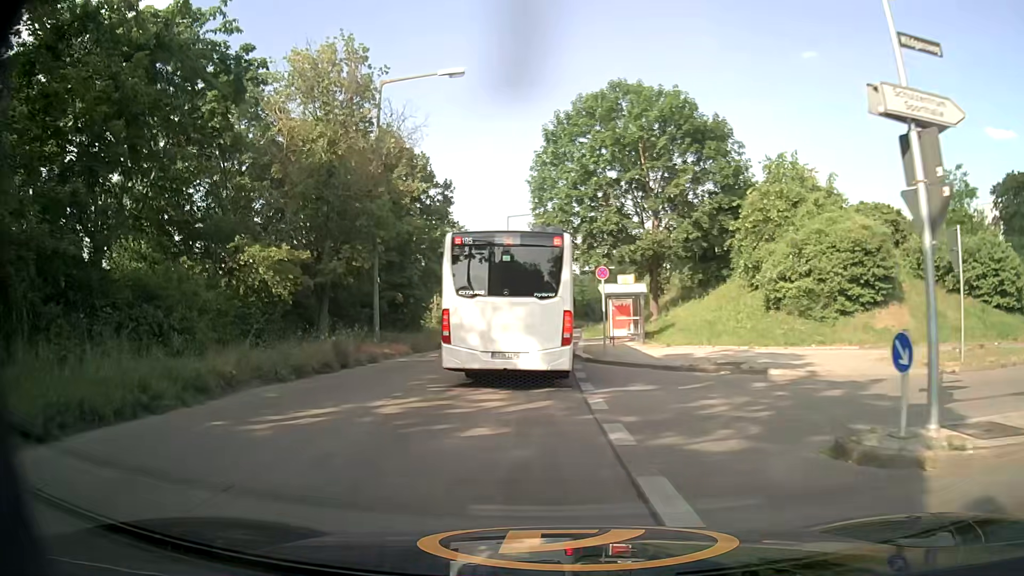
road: tertiary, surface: concrete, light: Day
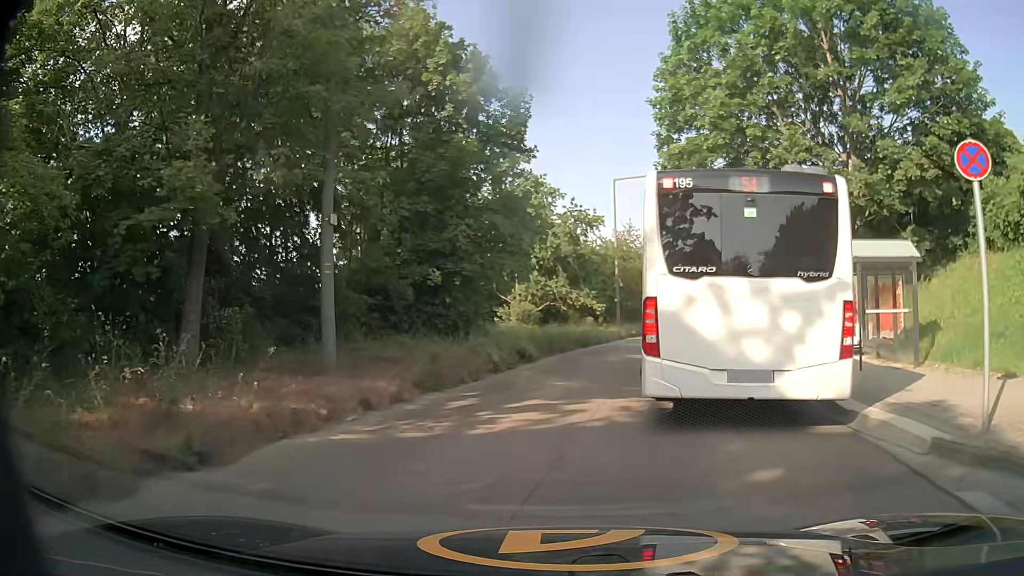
(-1.2, +15.6) m; -8°
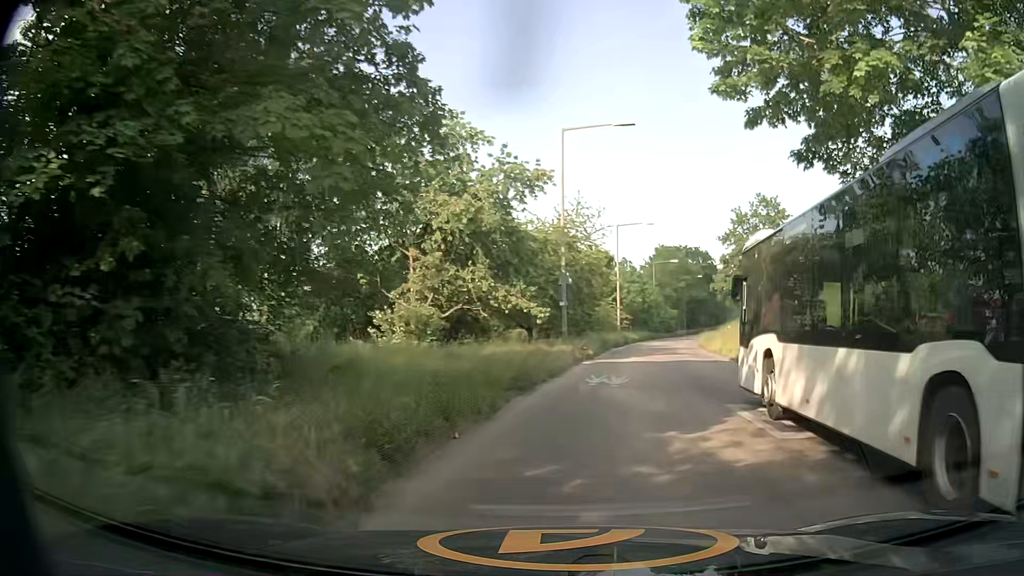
(+0.1, +16.5) m; +7°
